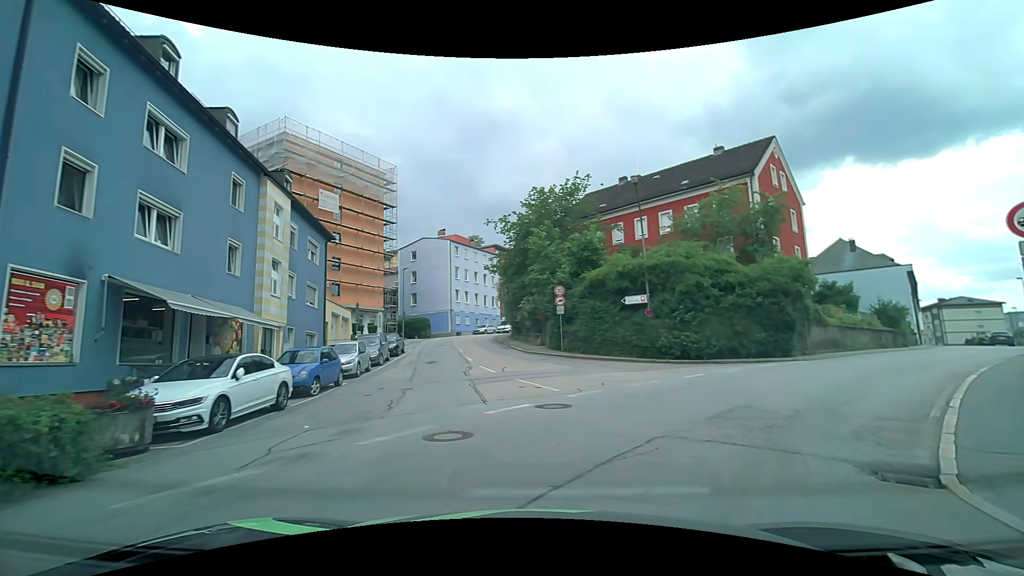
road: tertiary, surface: asphalt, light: Day
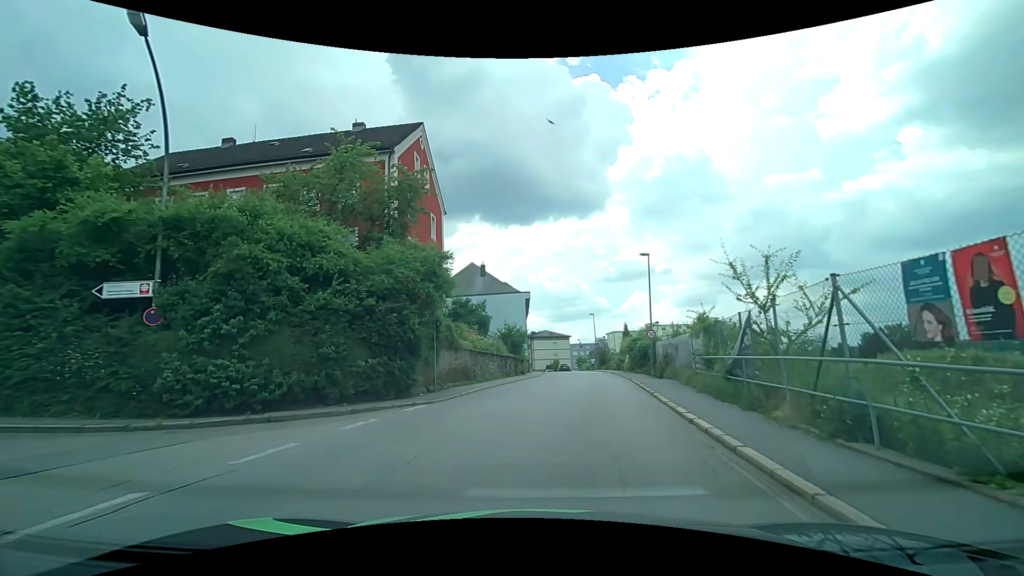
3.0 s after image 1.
(+4.8, +11.5) m; +40°
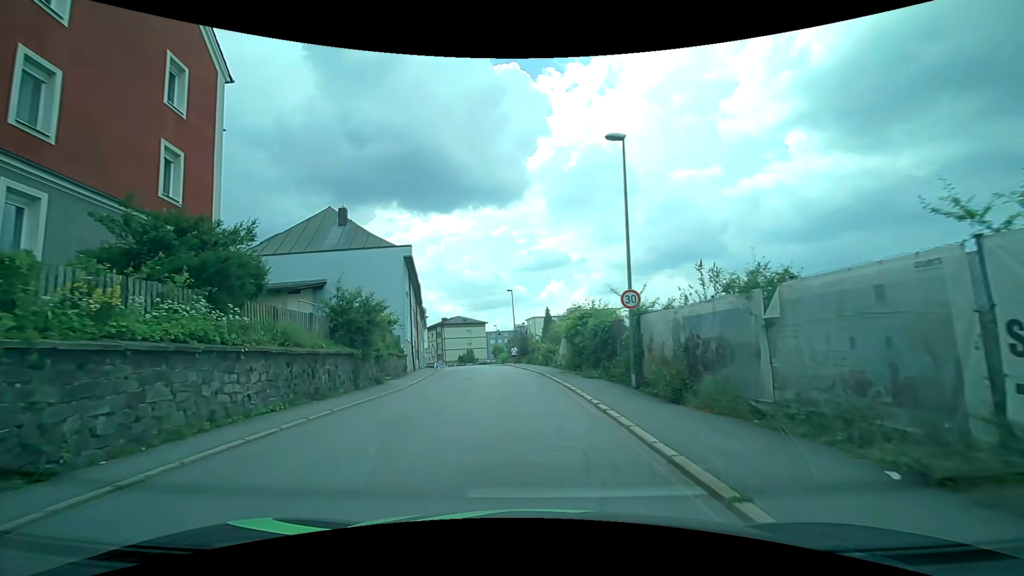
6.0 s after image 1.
(+1.7, +17.8) m; +9°
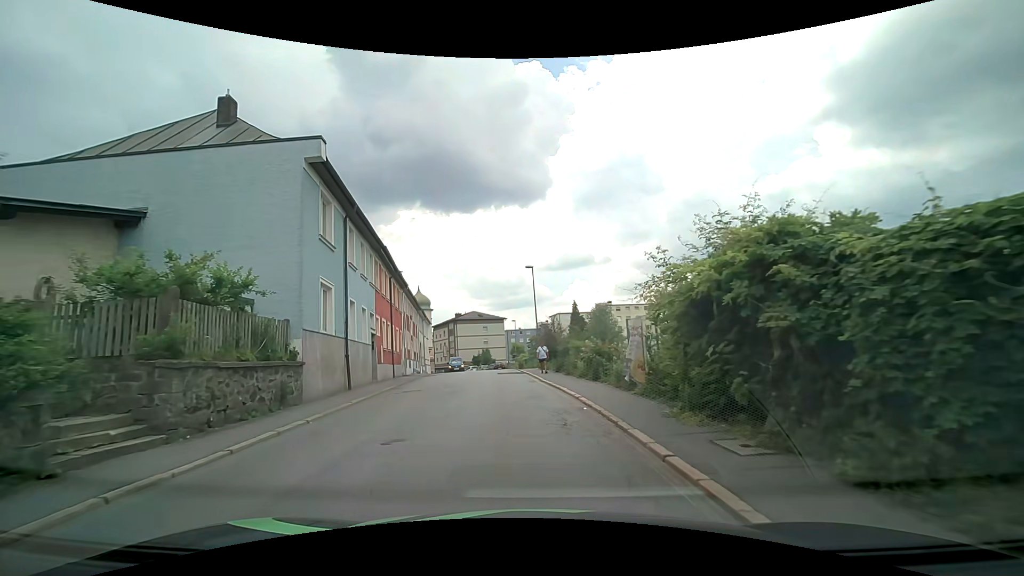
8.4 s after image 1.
(-0.4, +15.8) m; -3°
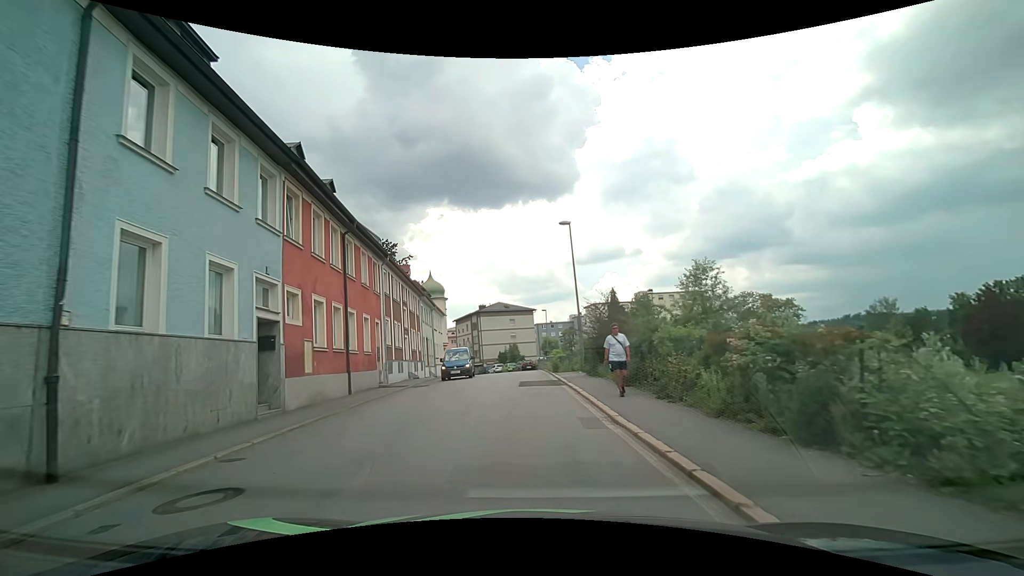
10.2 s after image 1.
(-0.3, +12.6) m; -3°
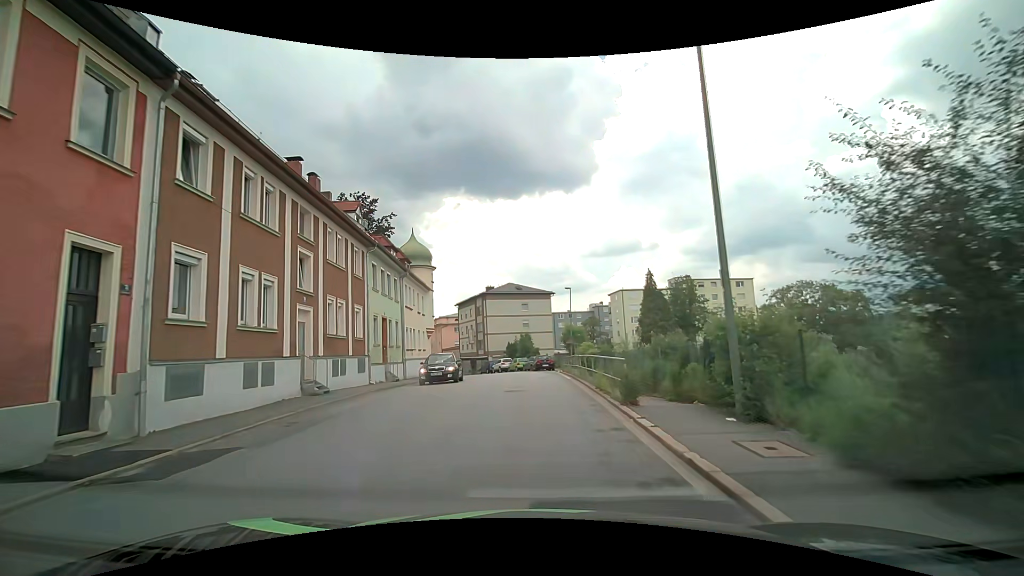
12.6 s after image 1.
(-0.7, +17.7) m; -2°
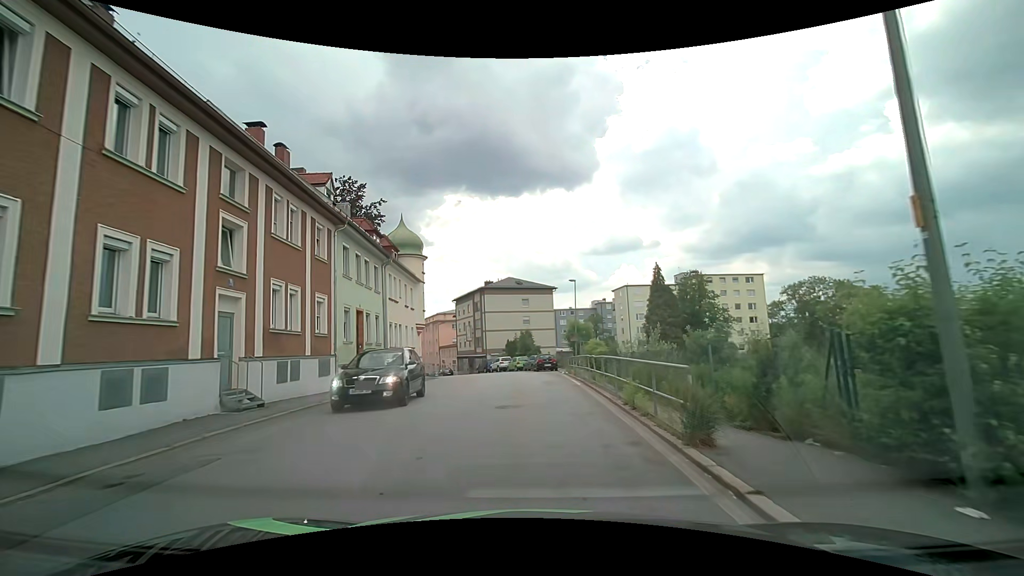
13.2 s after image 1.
(-0.1, +4.2) m; -1°
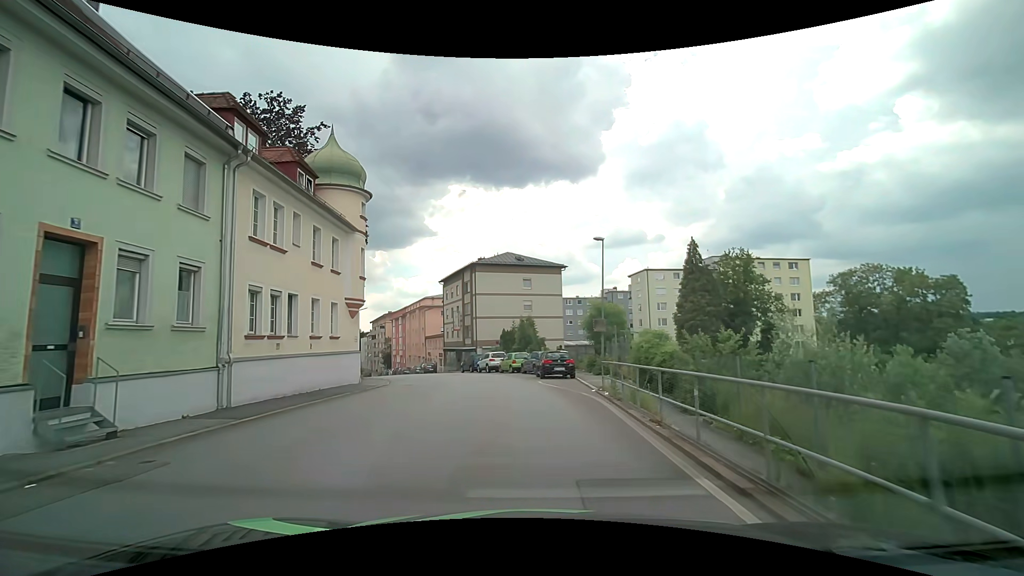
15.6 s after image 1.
(0.0, +15.4) m; 0°
(0, +10) (-1, +20) (-2, +30) (-5, +40) (-9, +49) (-13, +58) (-17, +67) (-21, +76) (-25, +85) (-28, +95) m
